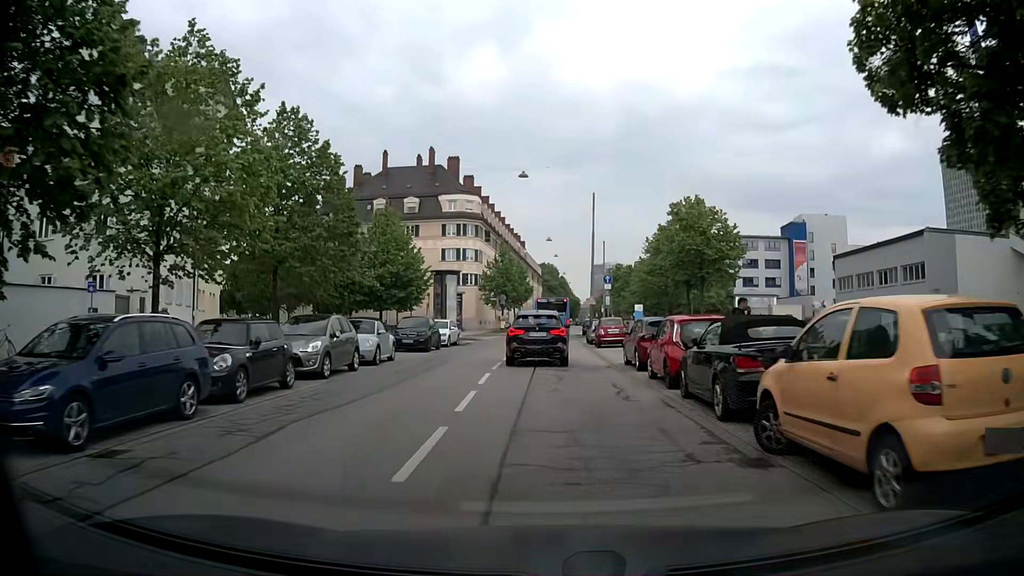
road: tertiary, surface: asphalt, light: Day
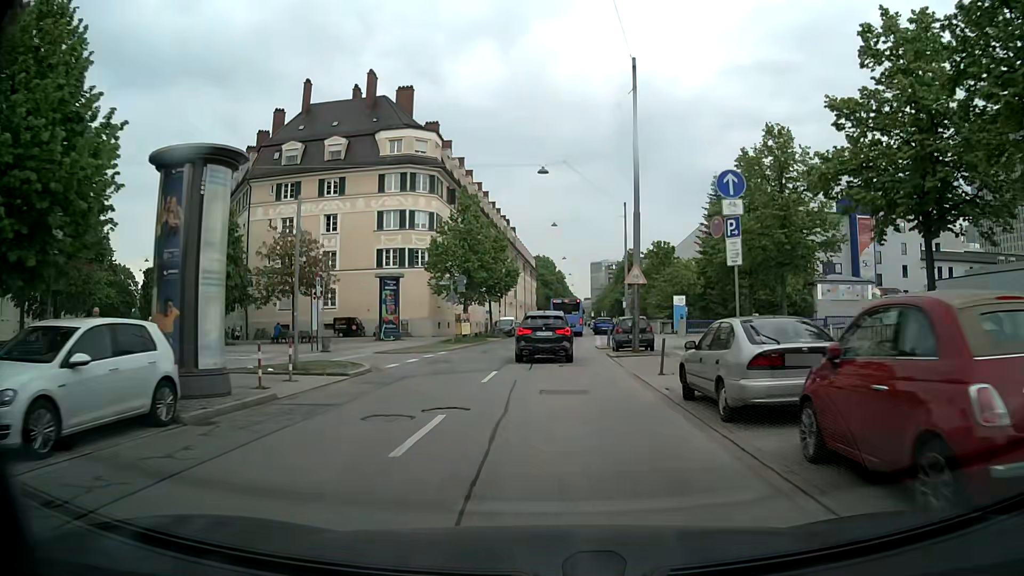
(+0.2, +30.2) m; +1°
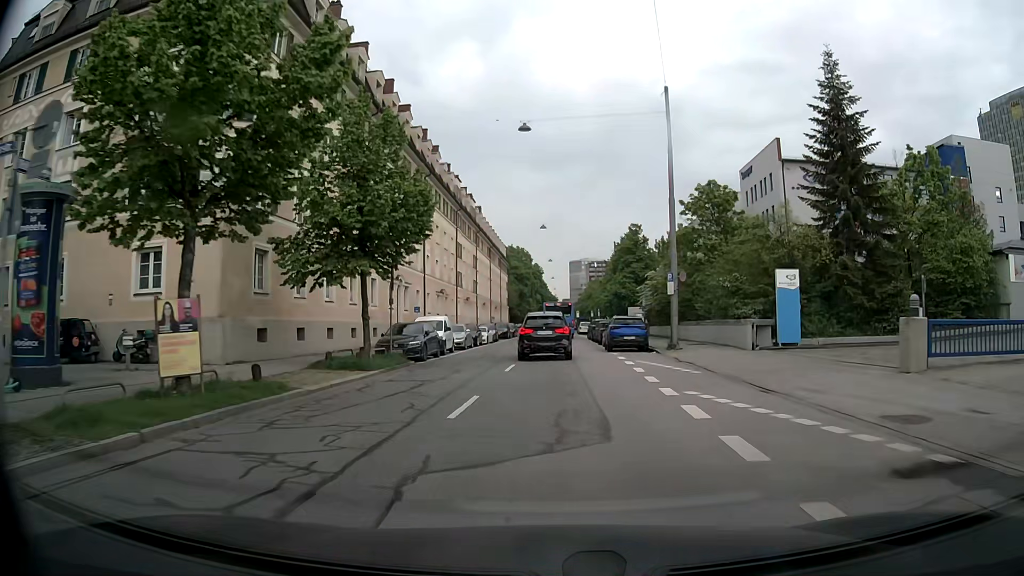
(+0.5, +32.0) m; +2°
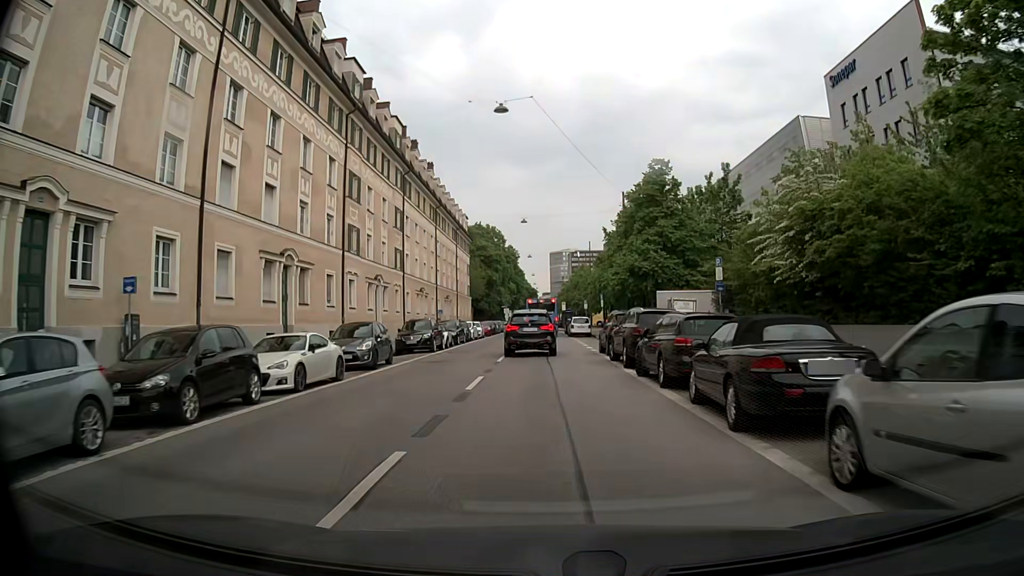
(+0.6, +33.0) m; +2°
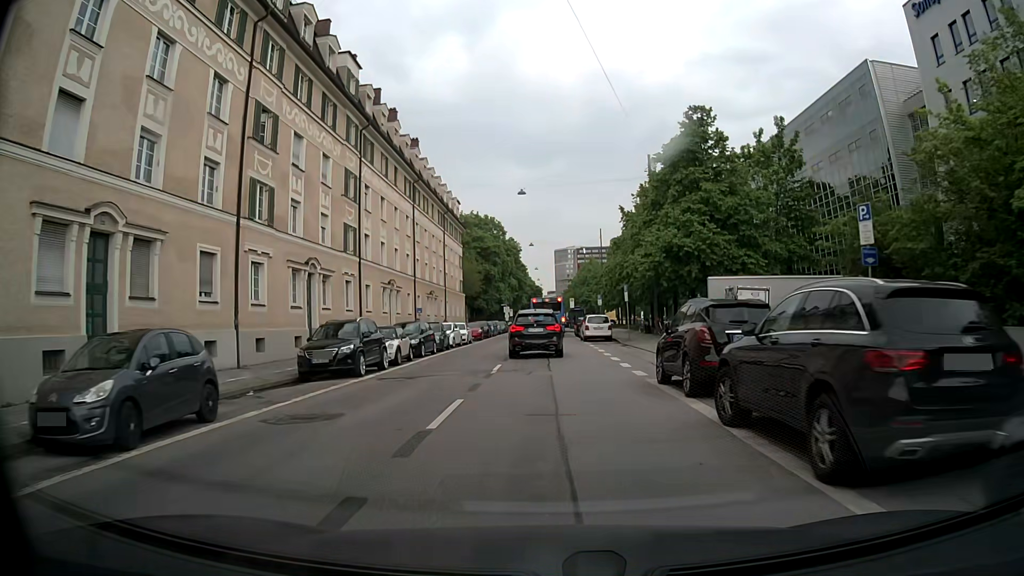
(-0.1, +13.6) m; 0°
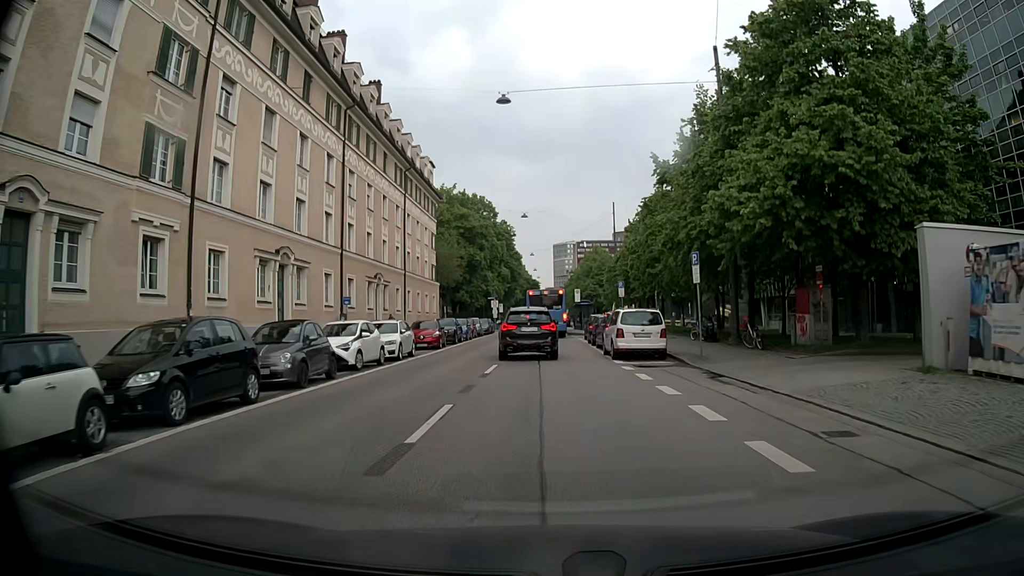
(-0.1, +19.3) m; 0°
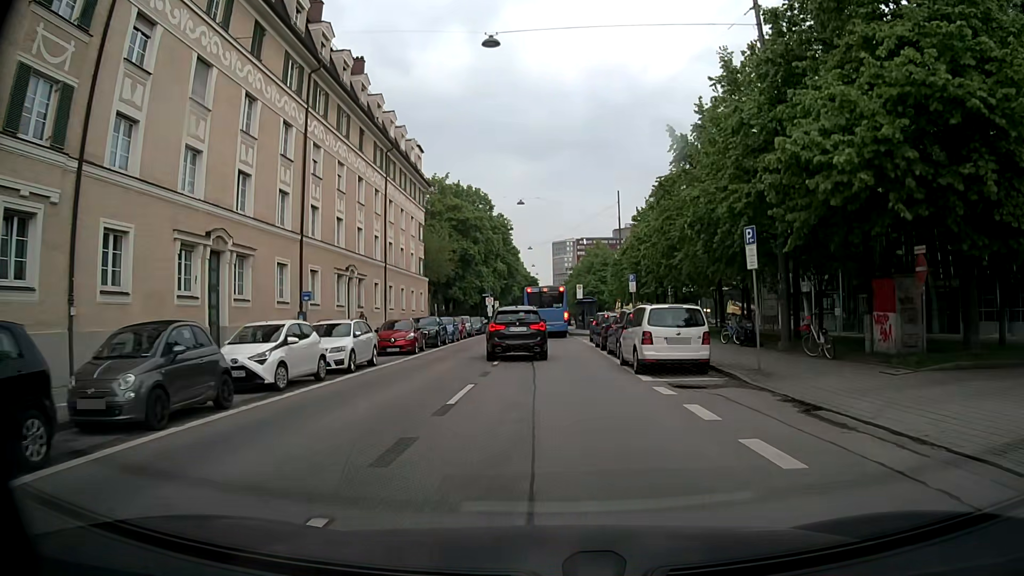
(0.0, +5.9) m; 0°
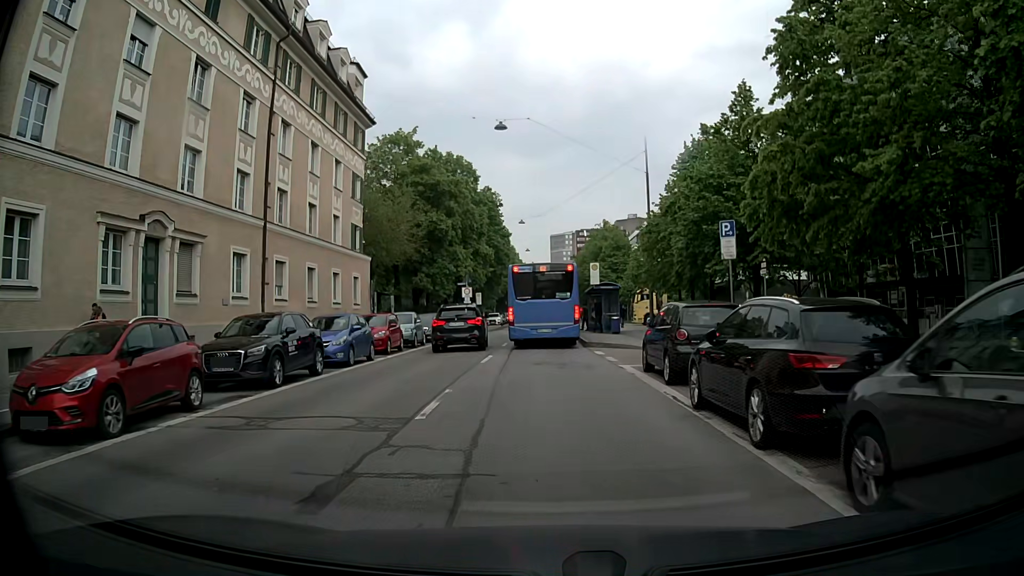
(+0.1, +19.6) m; +1°
